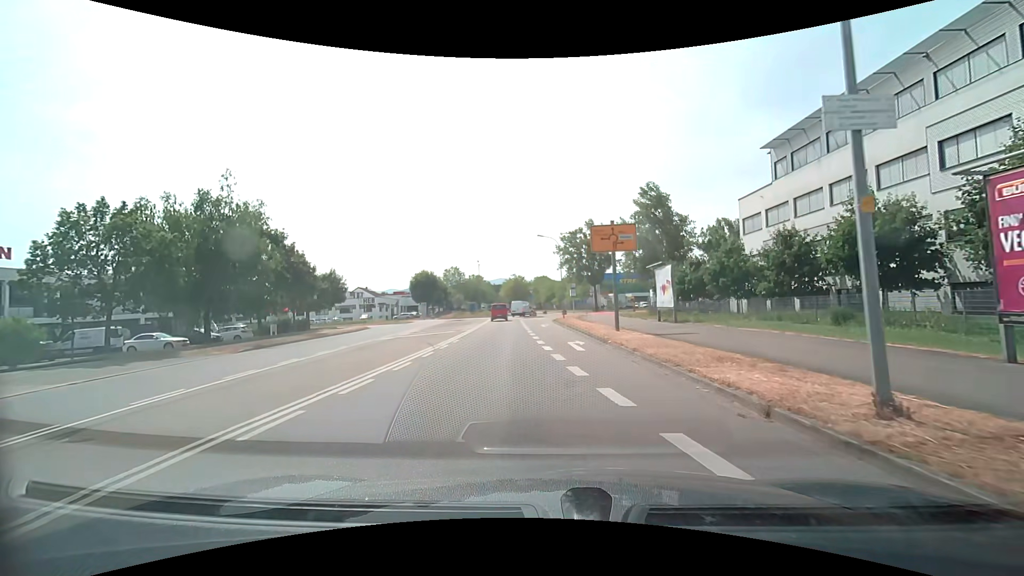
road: tertiary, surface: asphalt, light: Day
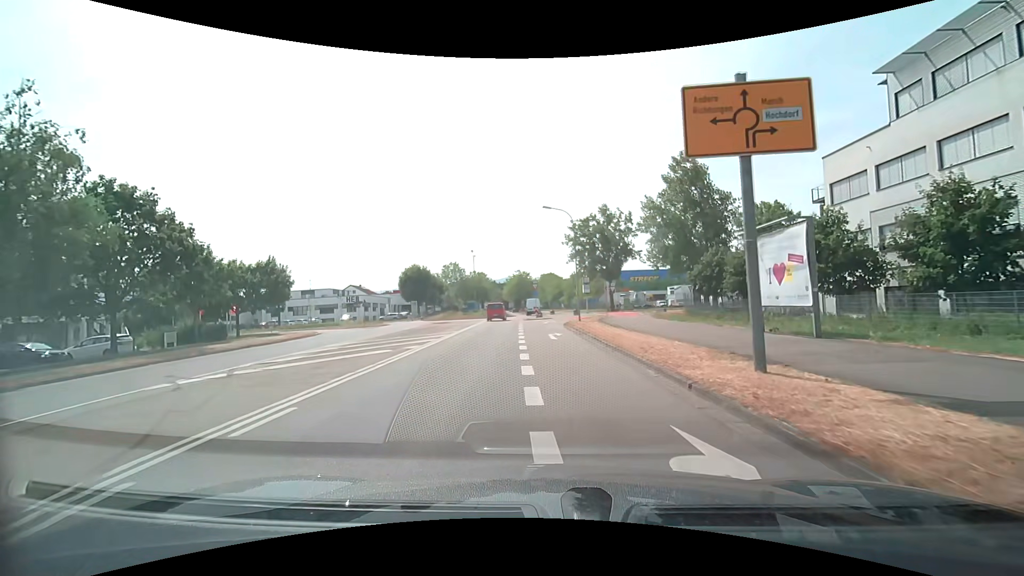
(-0.1, +14.9) m; -1°
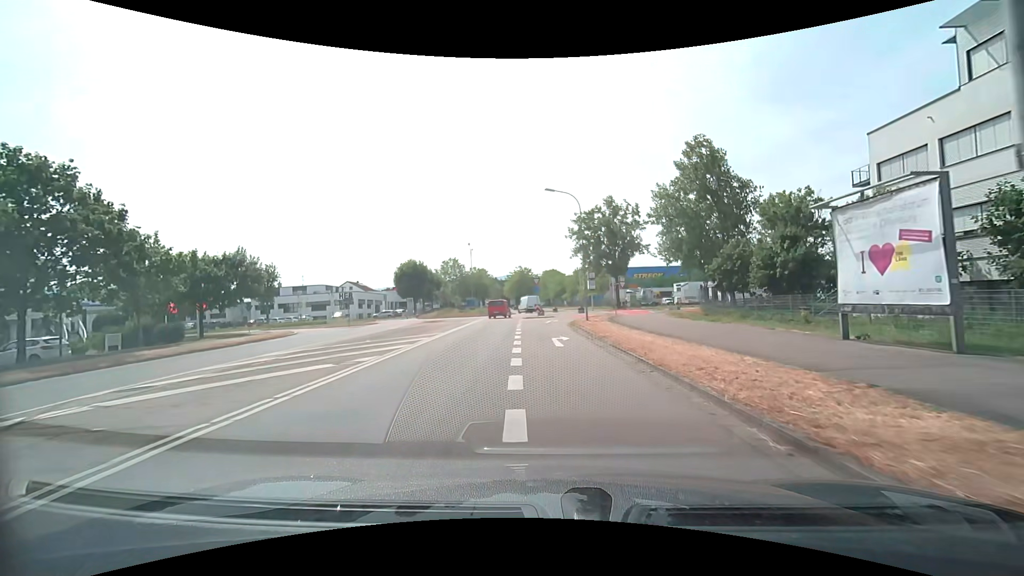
(0.0, +4.9) m; 0°
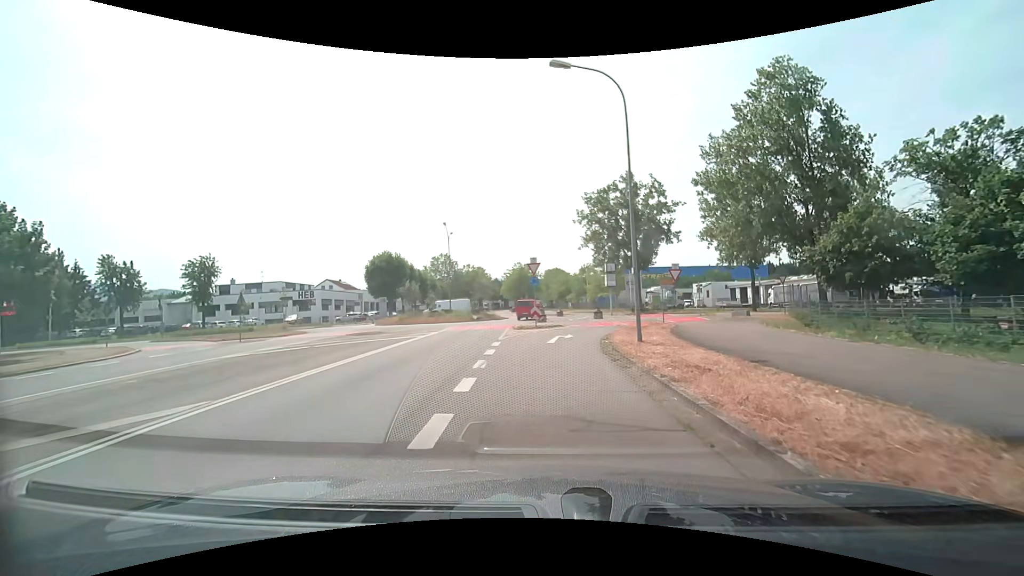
(-0.1, +17.9) m; -1°
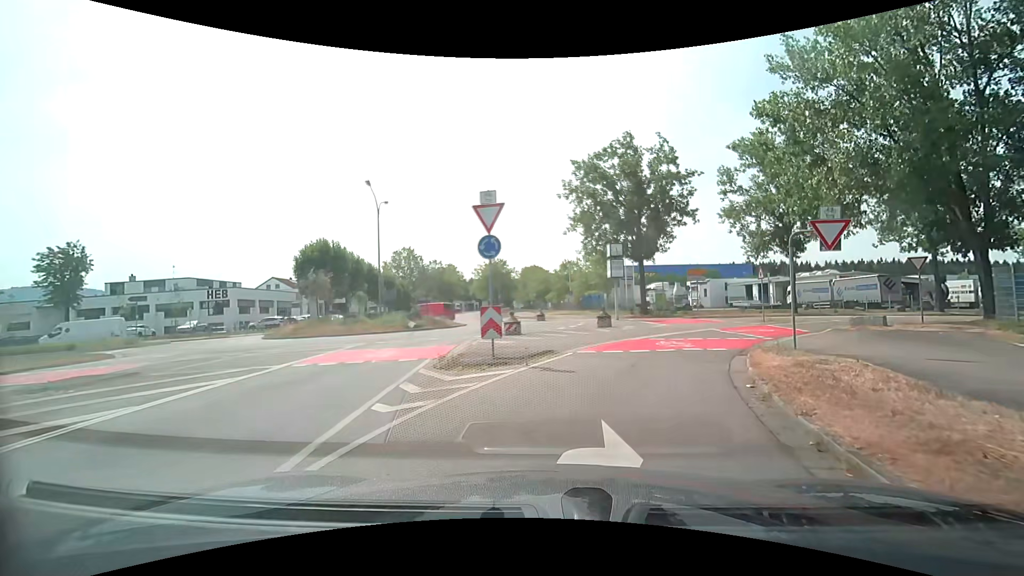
(+0.2, +16.6) m; +3°
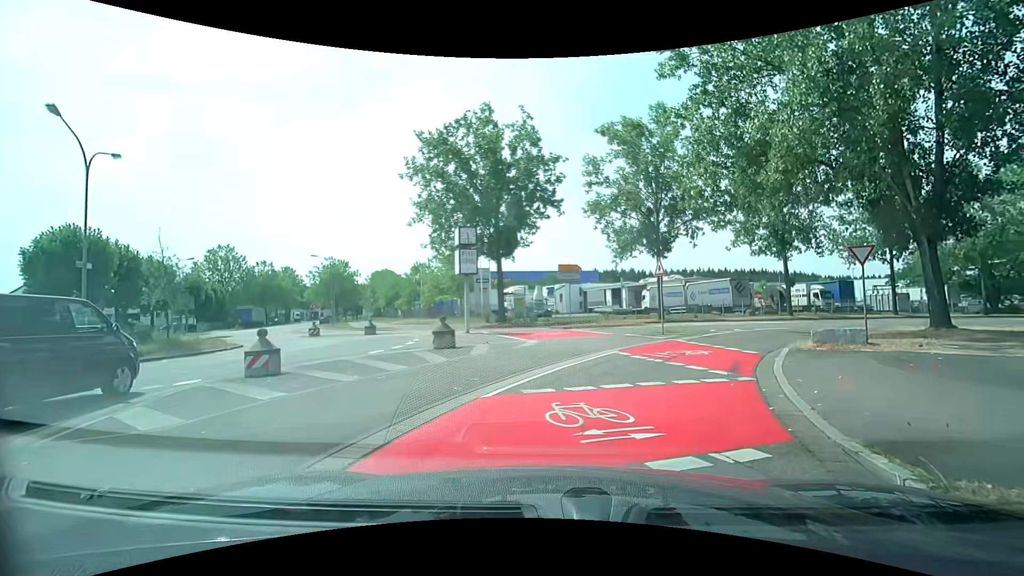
(+1.1, +10.2) m; +16°
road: tertiary_link
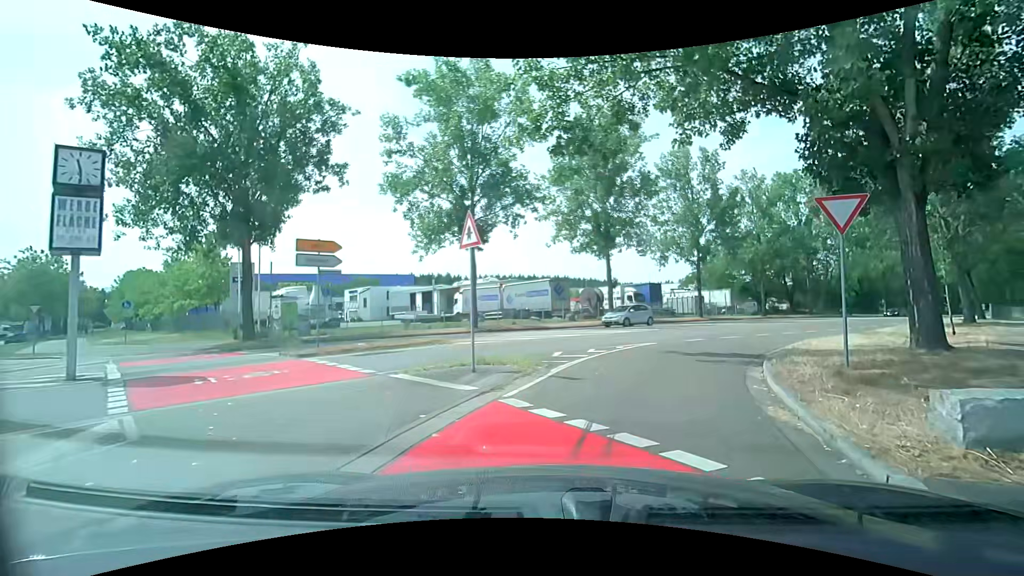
(+1.9, +11.4) m; +19°
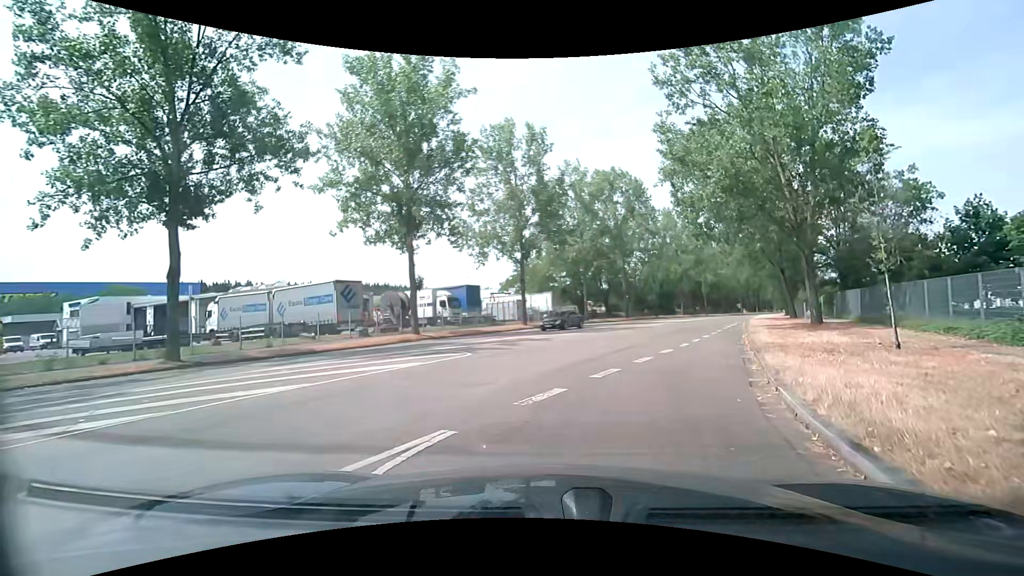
(+2.4, +11.7) m; +19°
(+2, +10) (+5, +19) (+8, +29) (+13, +38) (+17, +47) (+22, +55) (+27, +64) (+32, +73) (+37, +82) (+42, +90) m
